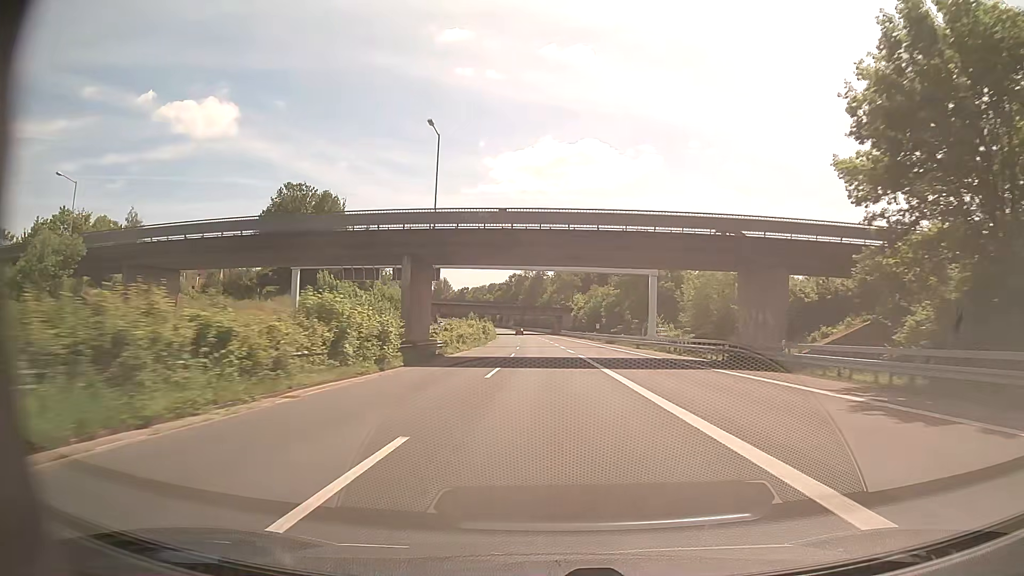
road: trunk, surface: asphalt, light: Day
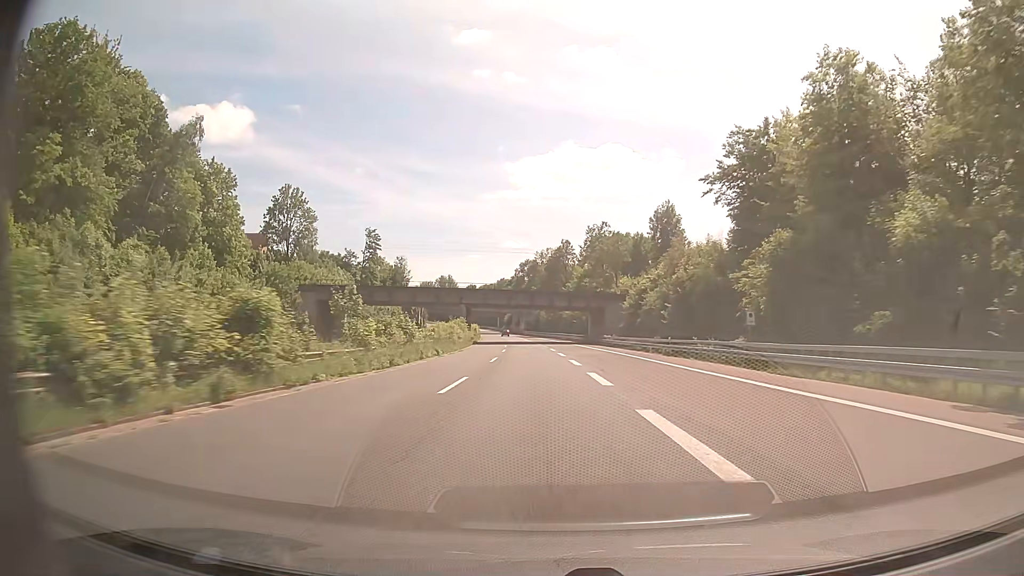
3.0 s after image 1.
(-0.9, +79.4) m; -2°
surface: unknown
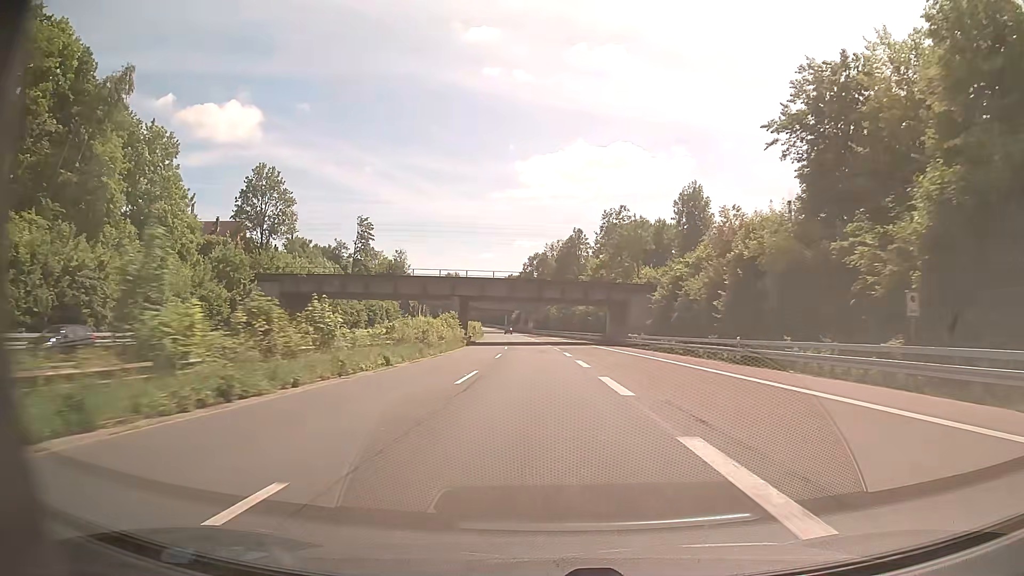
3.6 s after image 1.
(-0.1, +15.9) m; -1°
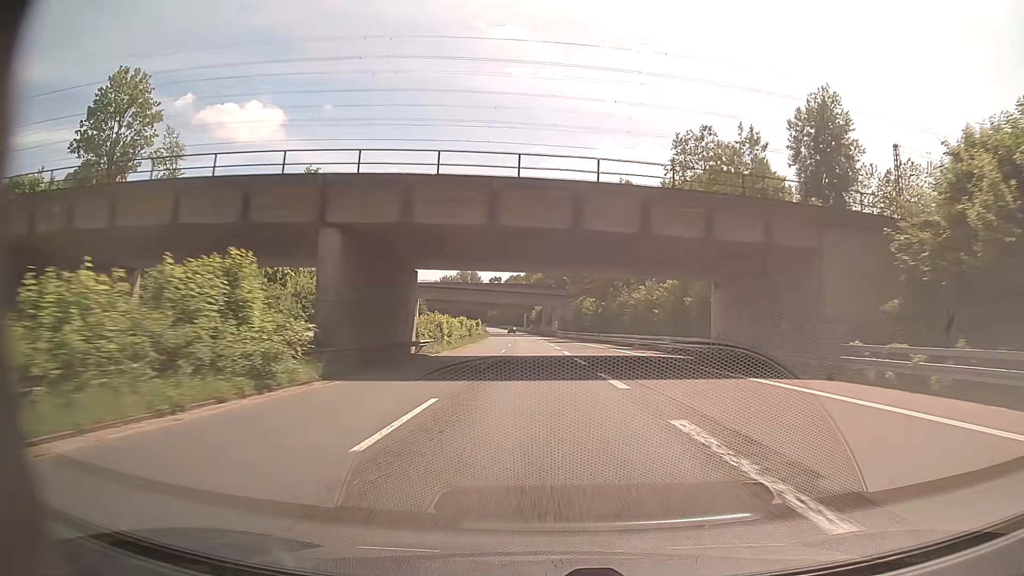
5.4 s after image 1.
(-1.1, +47.6) m; -2°
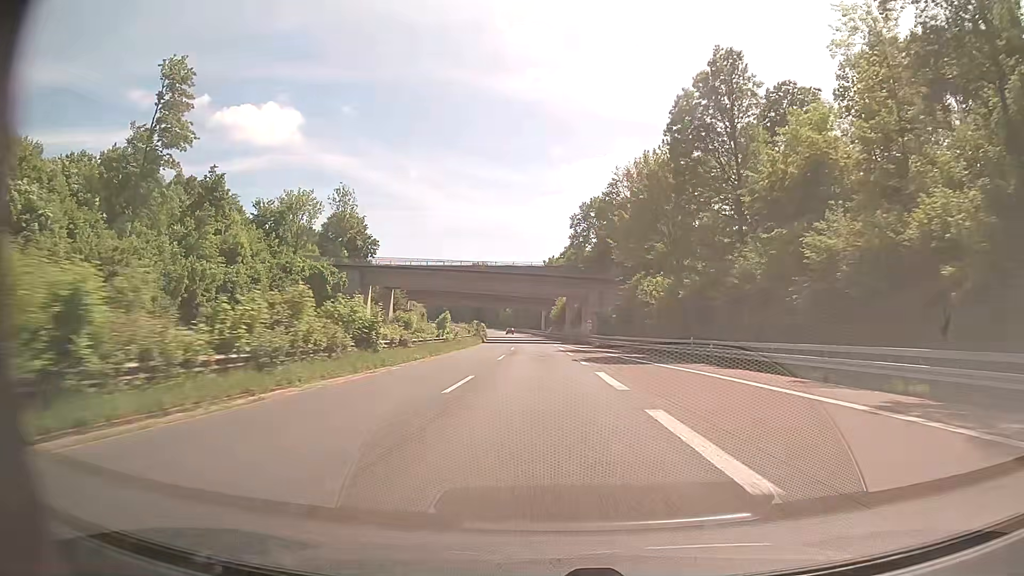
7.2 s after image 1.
(-0.6, +47.5) m; -1°
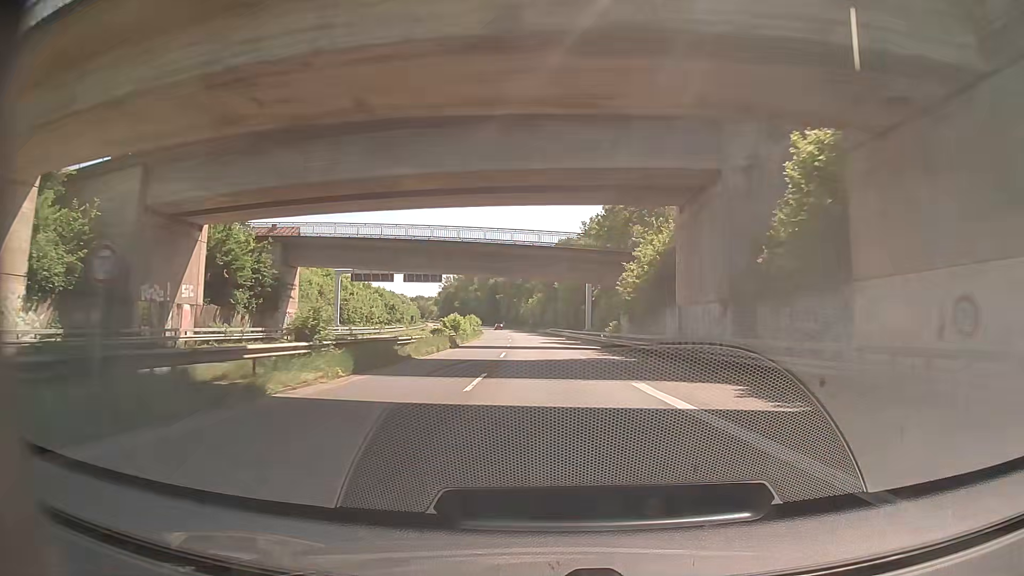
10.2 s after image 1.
(-2.6, +76.0) m; -3°
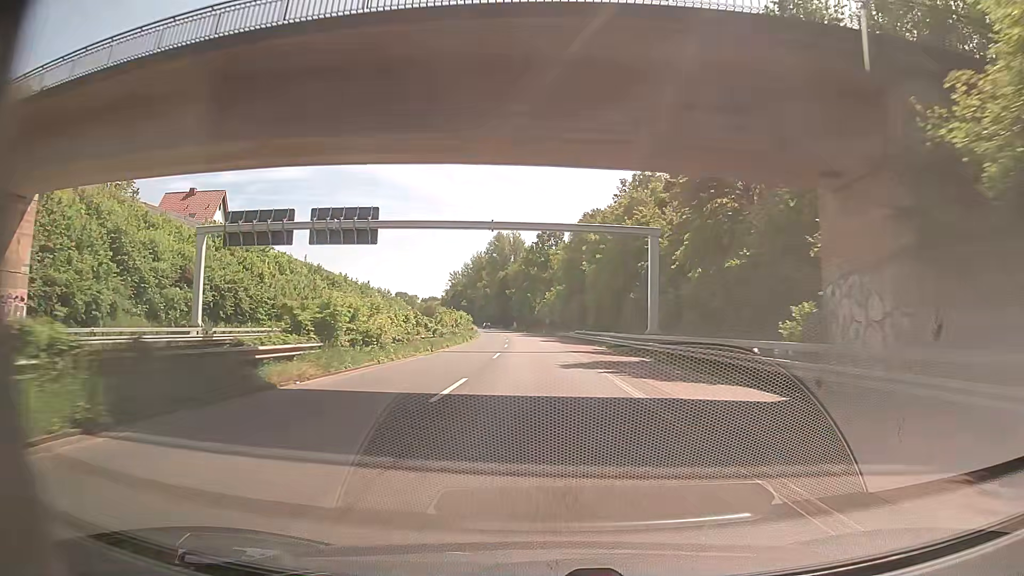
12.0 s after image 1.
(-0.4, +39.0) m; -1°
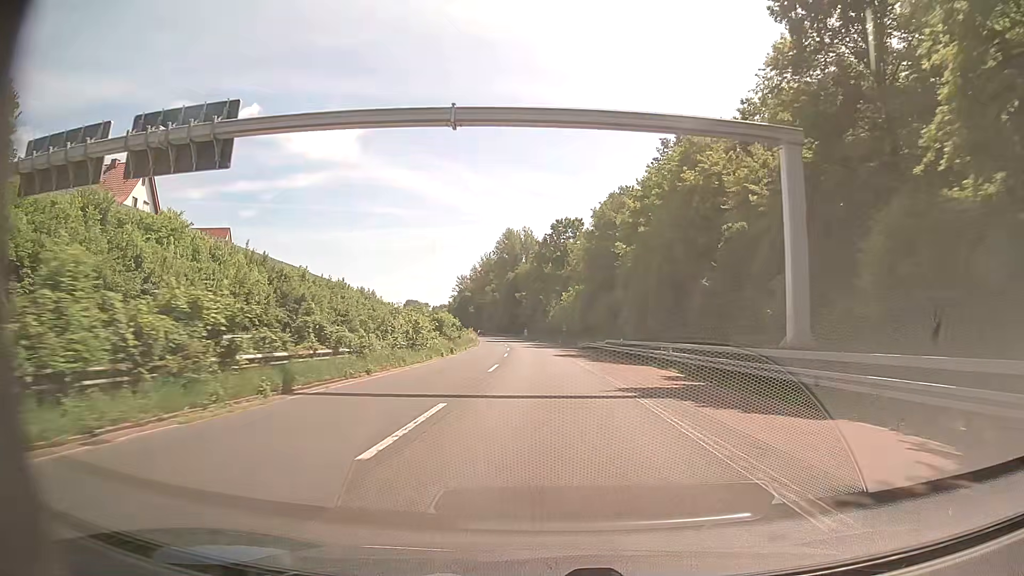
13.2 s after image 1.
(-0.5, +23.6) m; -2°
(0, +10) (0, +20) (0, +30) (0, +40) (-1, +50) (-1, +60) (-2, +70) (-2, +80) (-3, +90) (-4, +100) m
